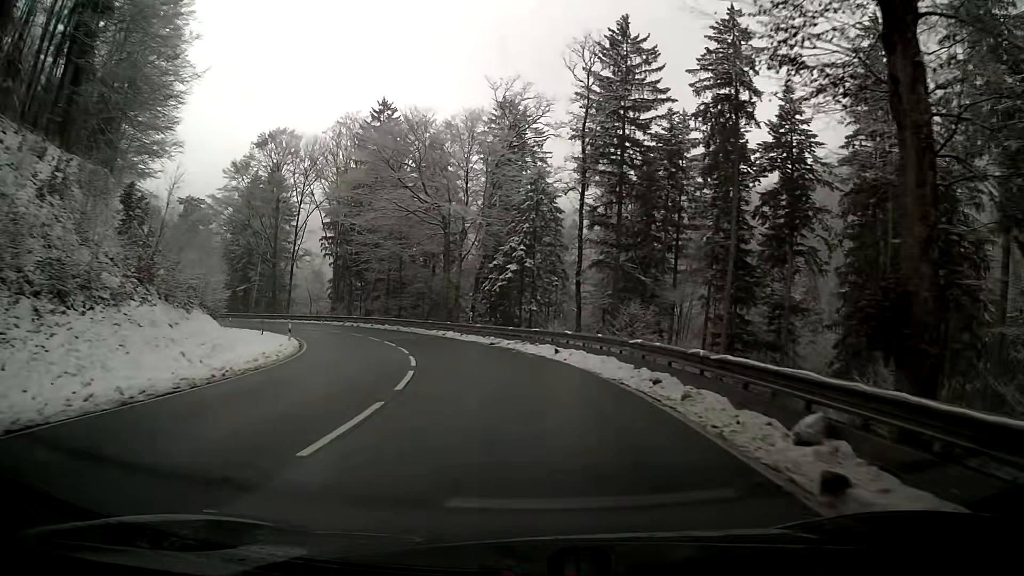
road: primary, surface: asphalt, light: Day
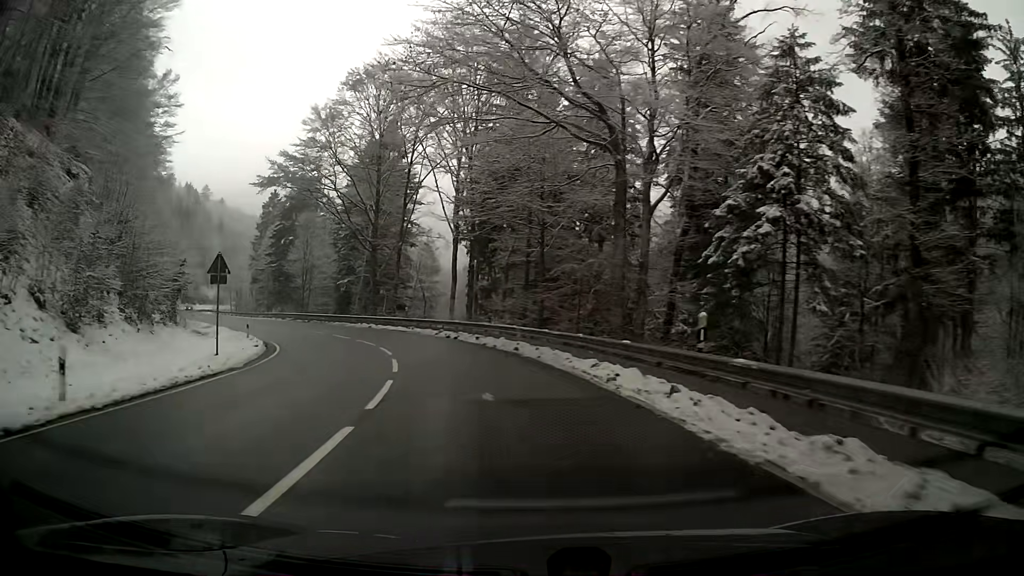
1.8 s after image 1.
(-3.2, +26.8) m; -15°
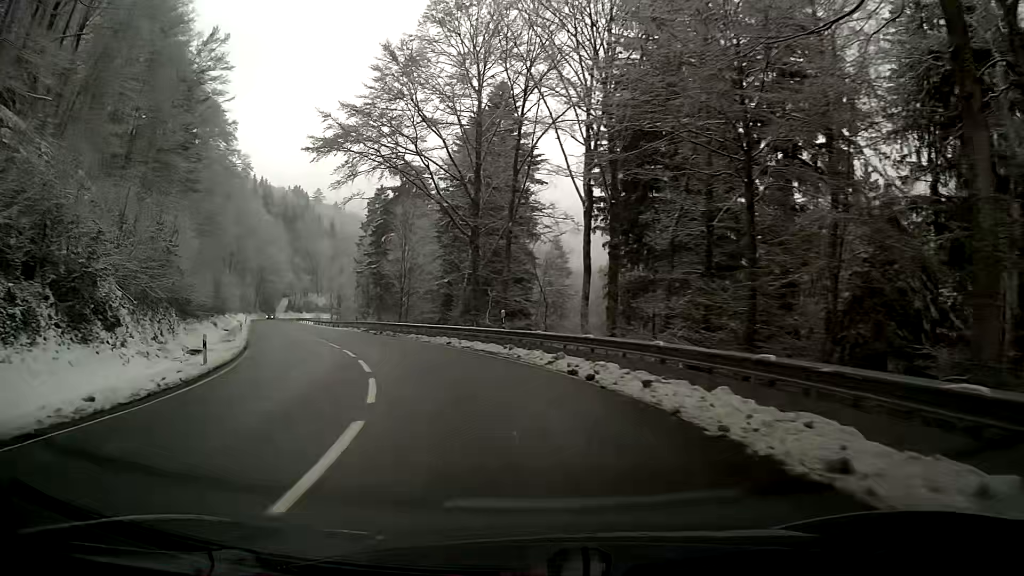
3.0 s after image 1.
(-2.0, +18.0) m; -13°
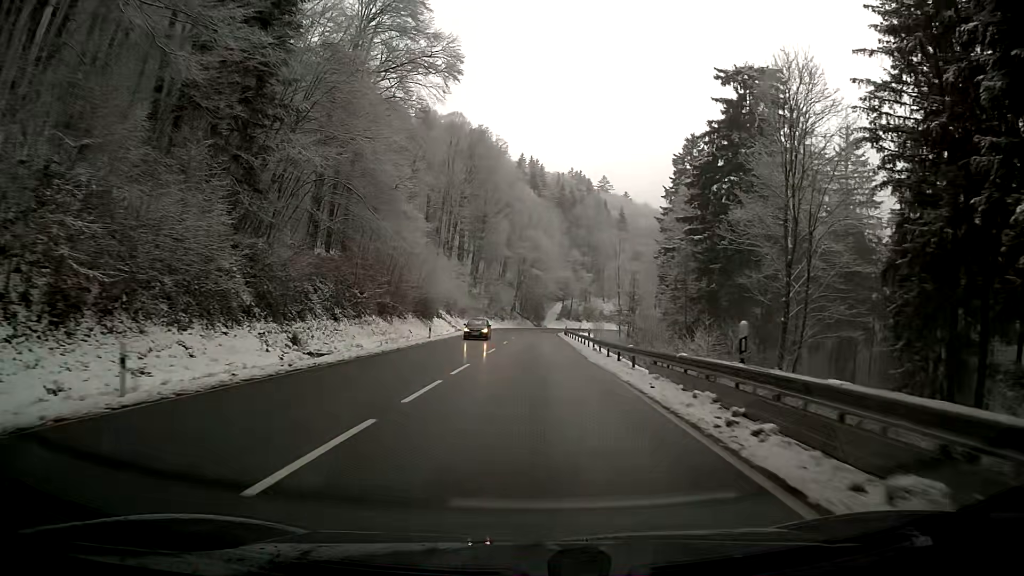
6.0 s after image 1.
(-12.2, +47.3) m; -22°
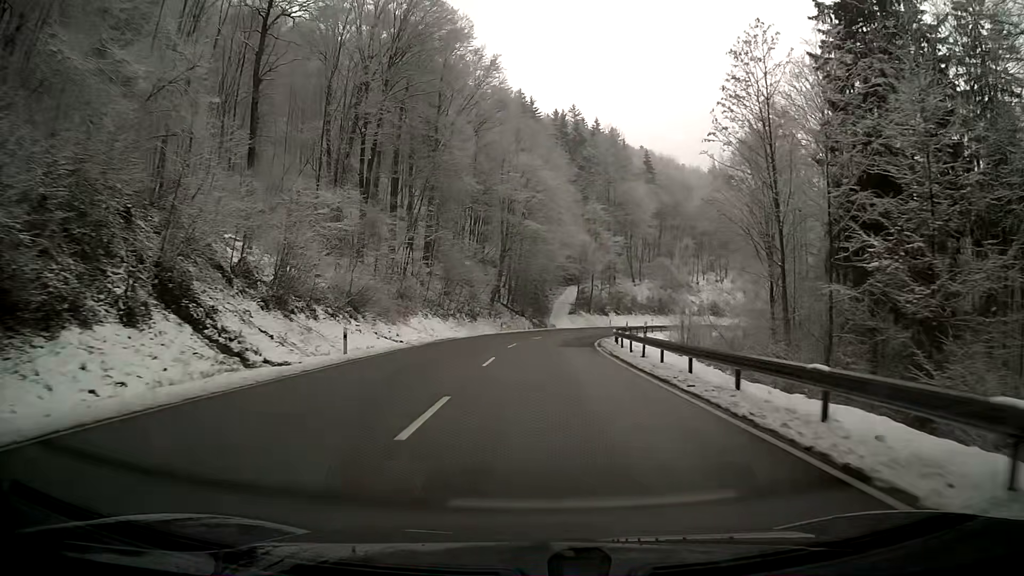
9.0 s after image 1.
(+0.2, +58.8) m; +1°
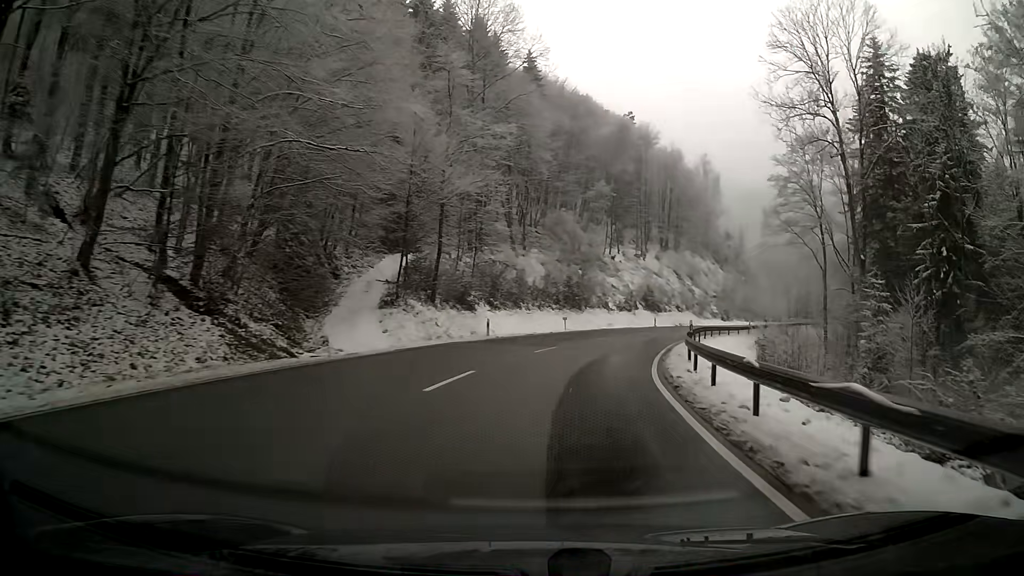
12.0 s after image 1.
(+5.3, +55.0) m; +15°
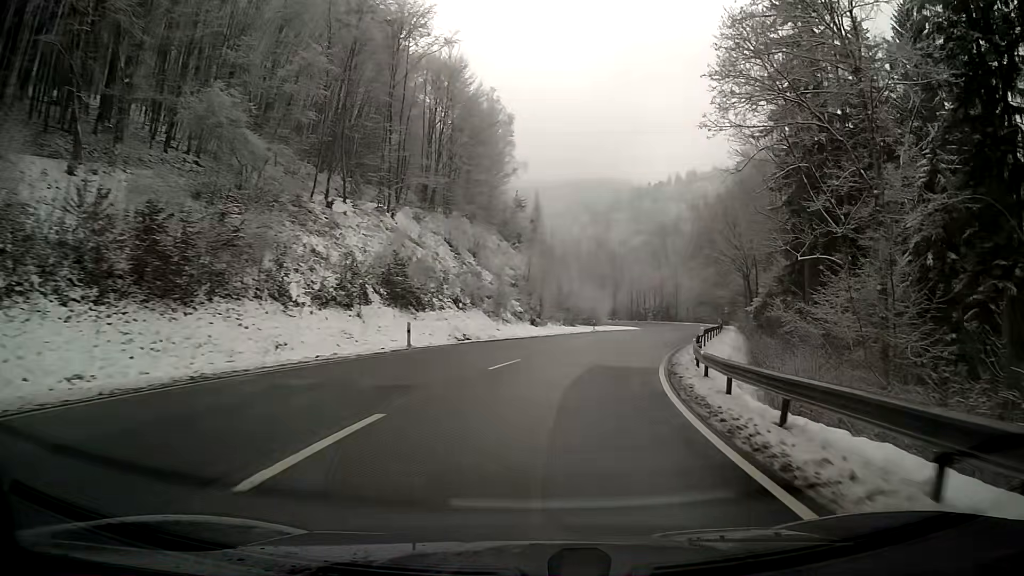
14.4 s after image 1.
(+7.5, +41.5) m; +21°
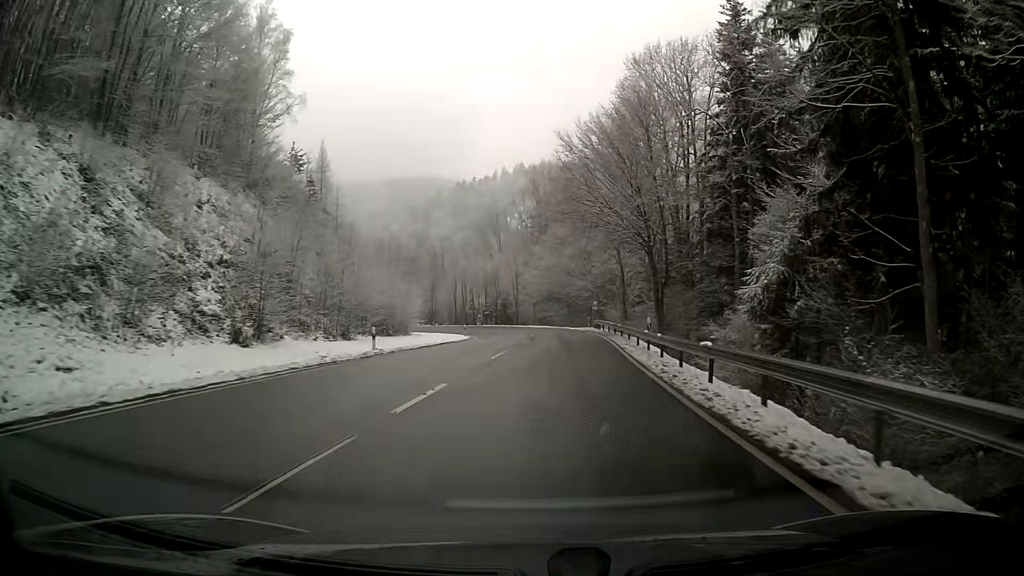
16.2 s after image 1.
(+4.0, +30.9) m; +14°
